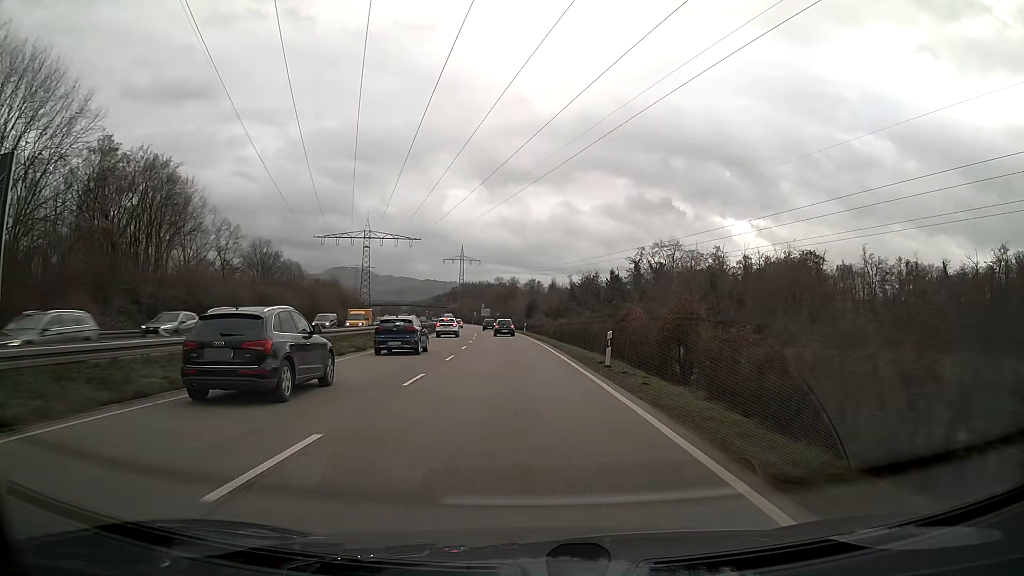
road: trunk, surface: asphalt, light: Day
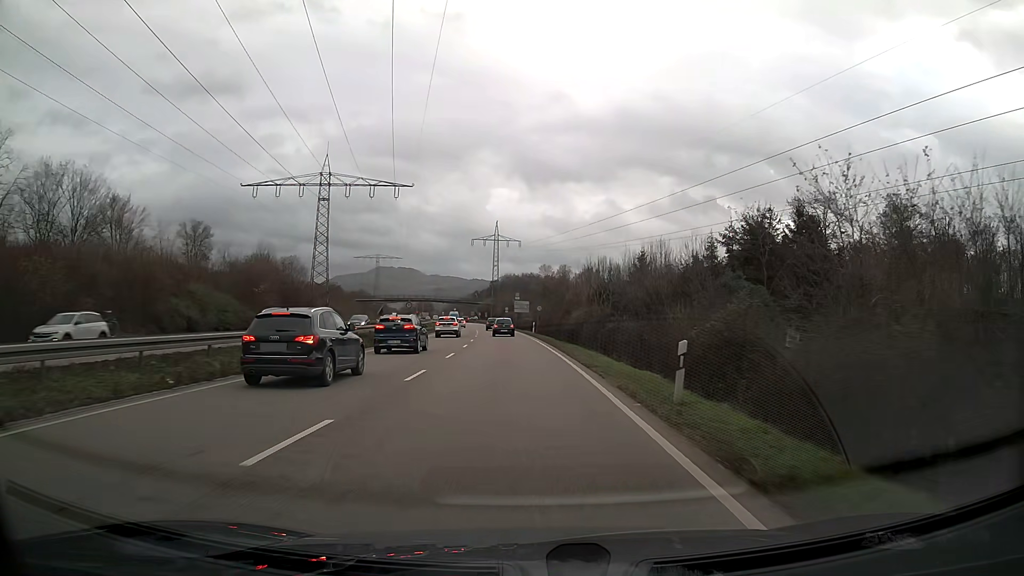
(-2.1, +59.0) m; -4°
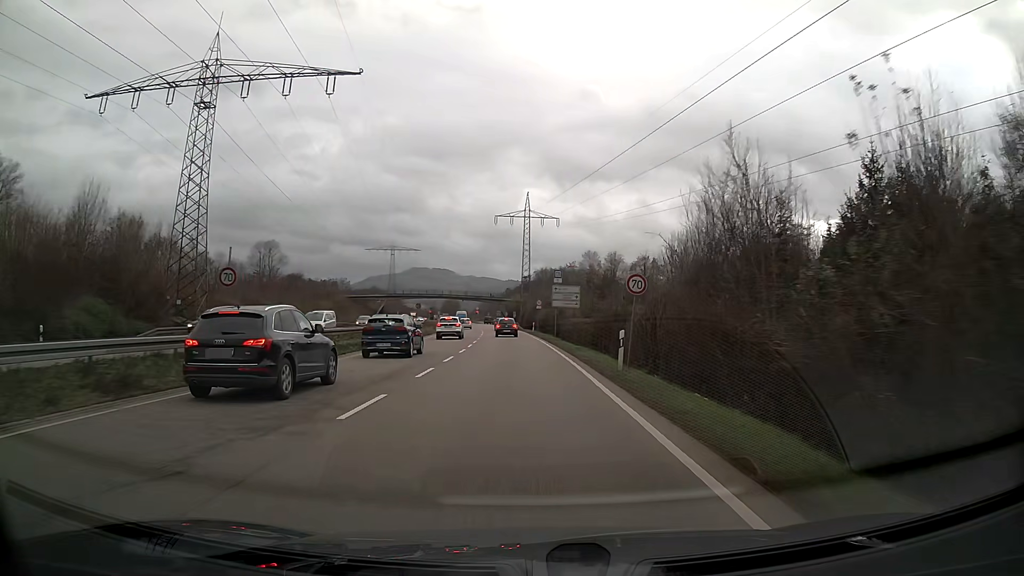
(-1.1, +42.8) m; -3°
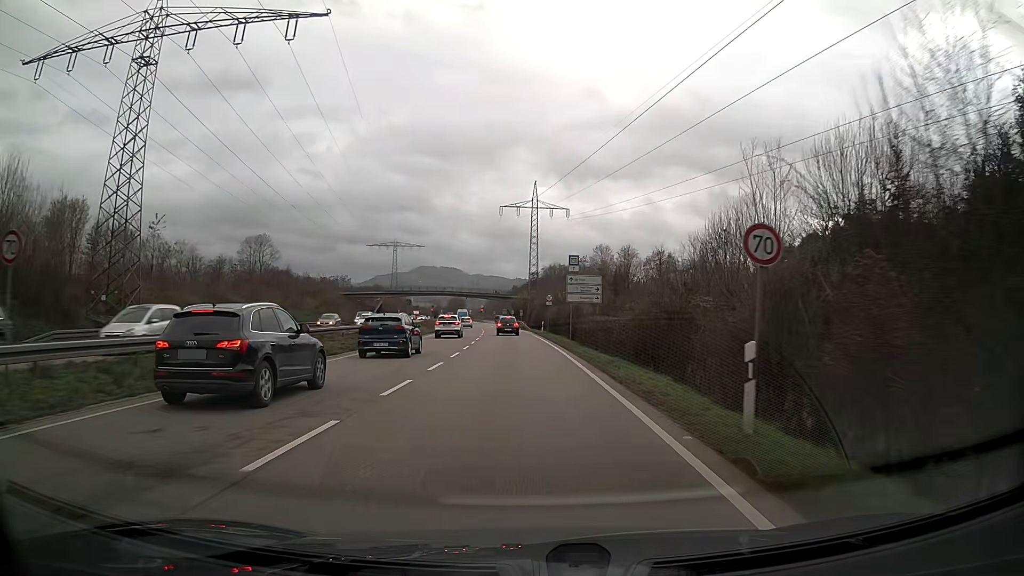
(-0.1, +10.1) m; -1°
